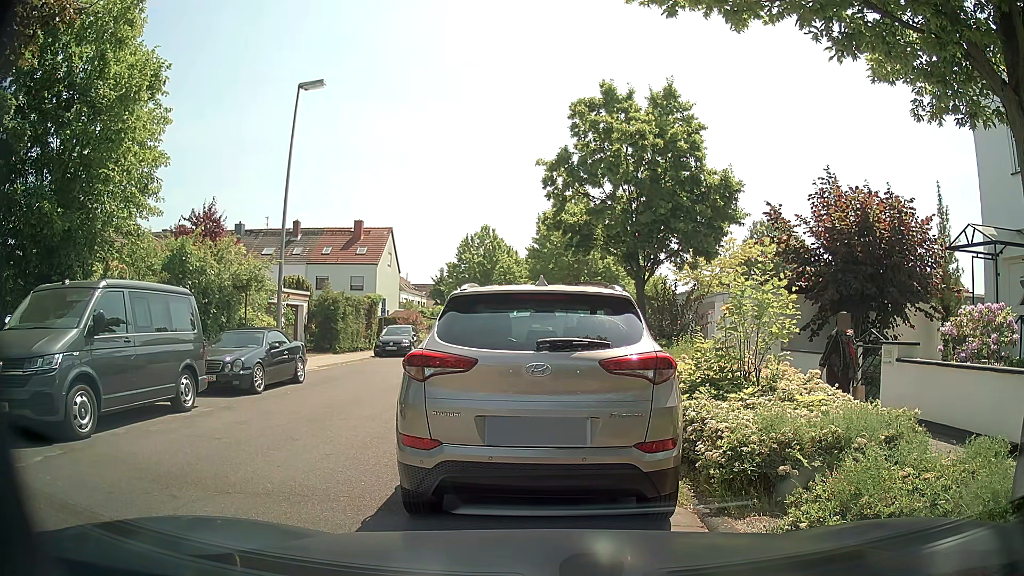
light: Day
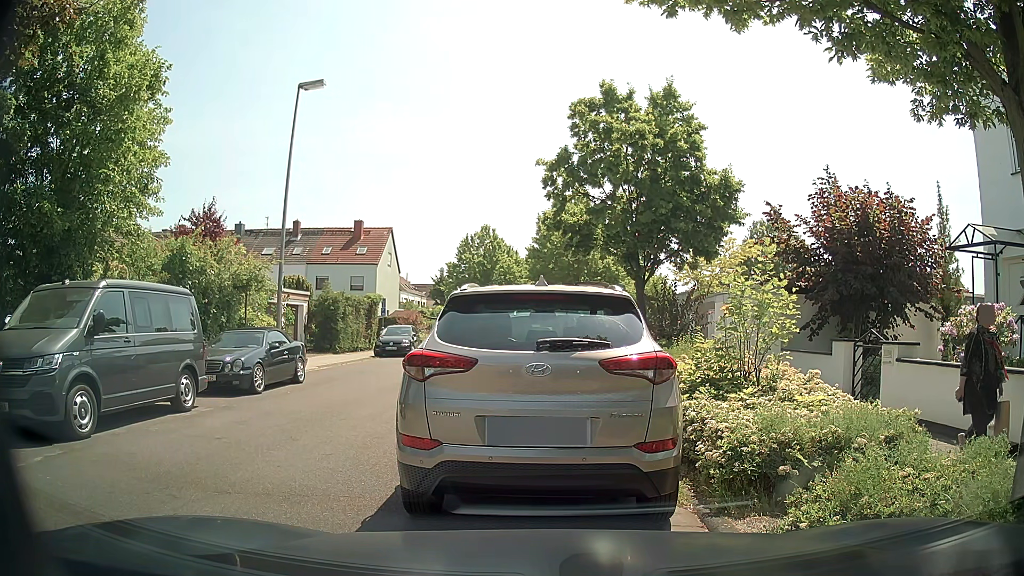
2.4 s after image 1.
(0.0, 0.0) m; 0°
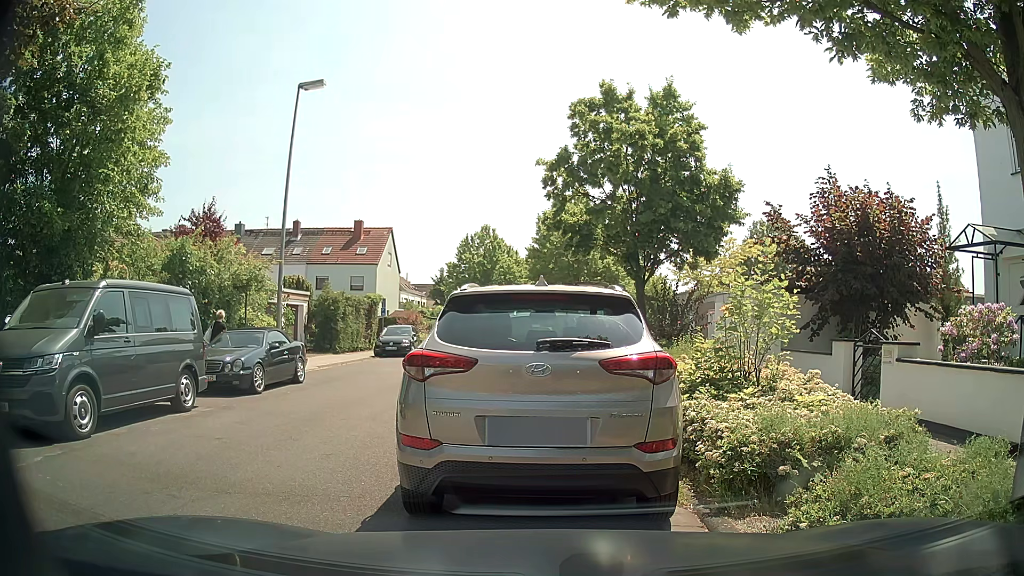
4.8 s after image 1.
(0.0, 0.0) m; 0°
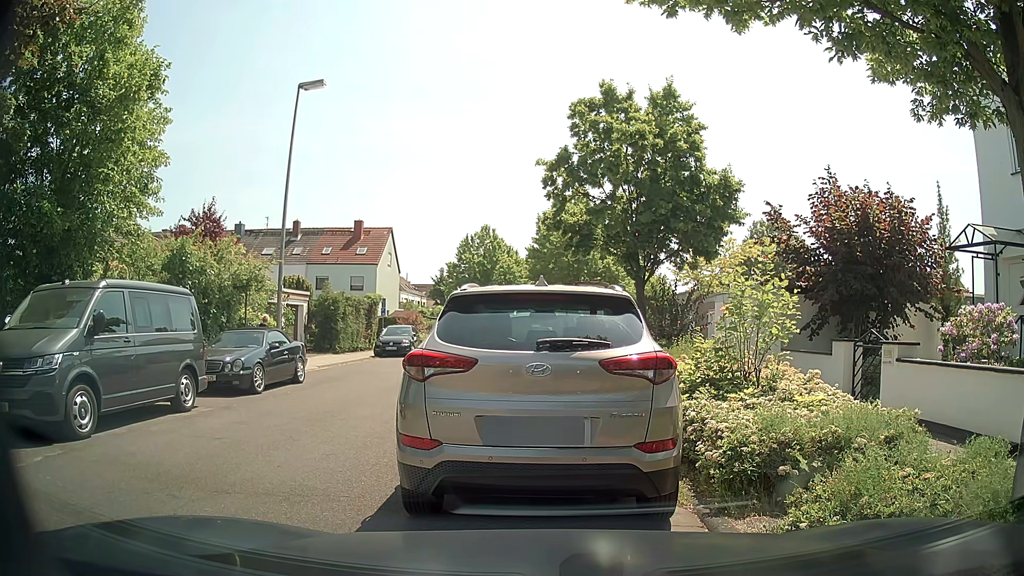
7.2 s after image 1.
(0.0, 0.0) m; 0°
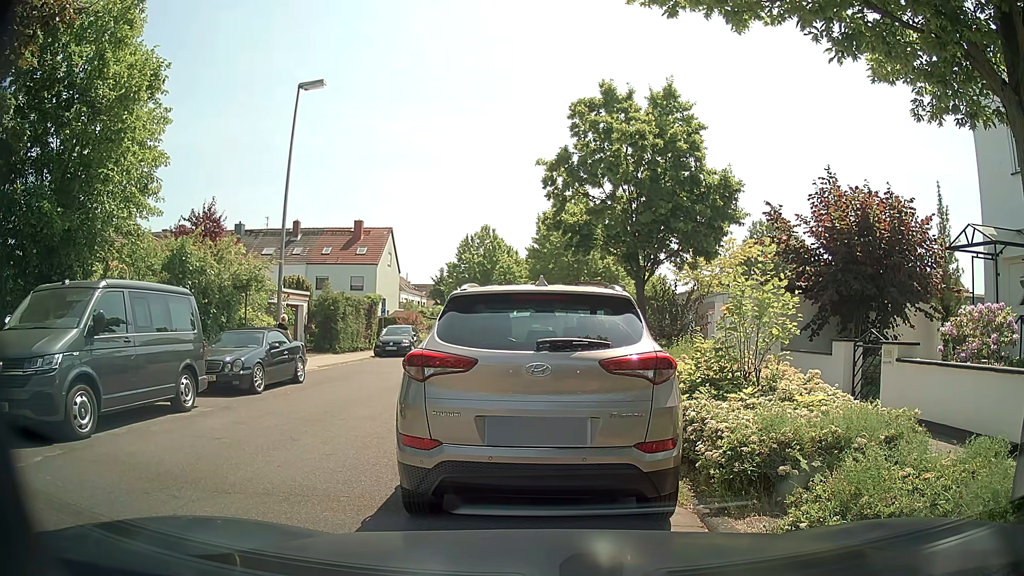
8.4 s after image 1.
(0.0, 0.0) m; 0°
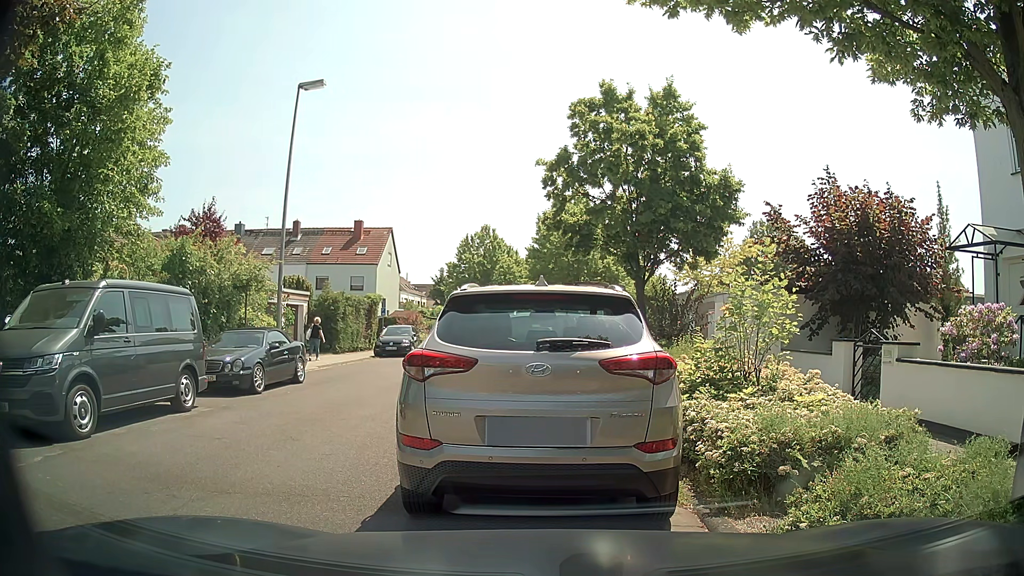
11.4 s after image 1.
(0.0, 0.0) m; 0°
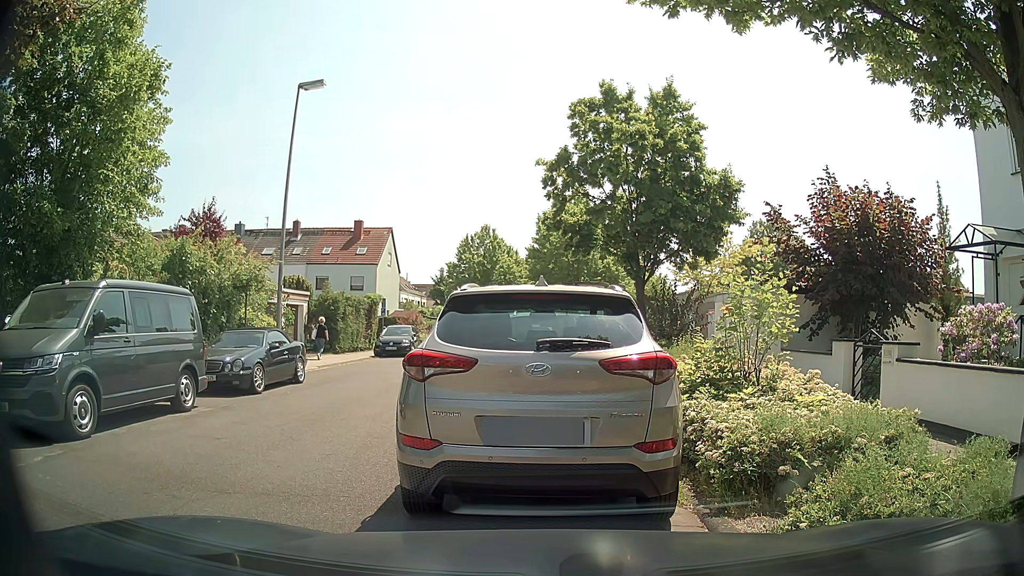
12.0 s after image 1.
(0.0, 0.0) m; 0°
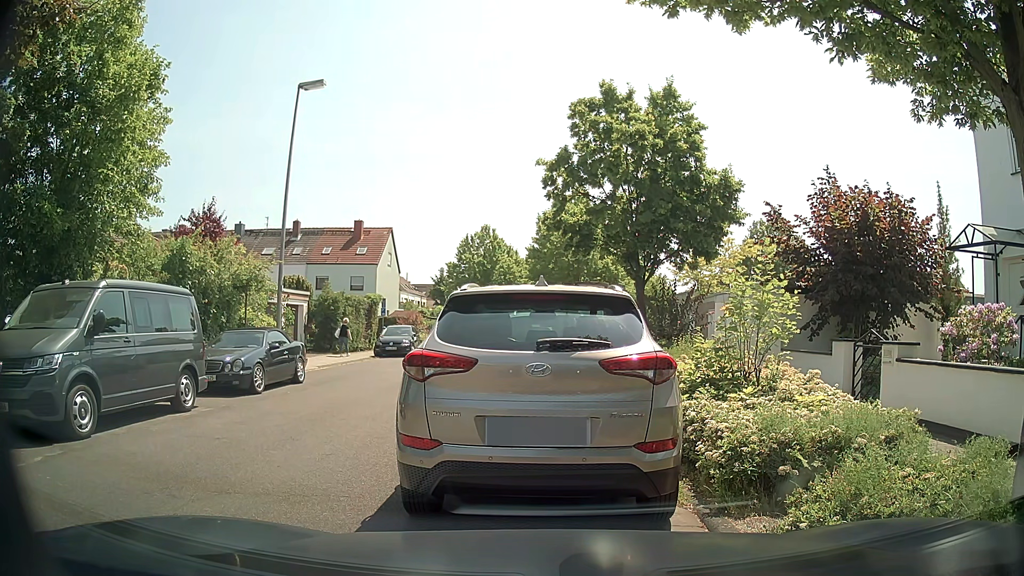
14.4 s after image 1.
(0.0, 0.0) m; 0°
